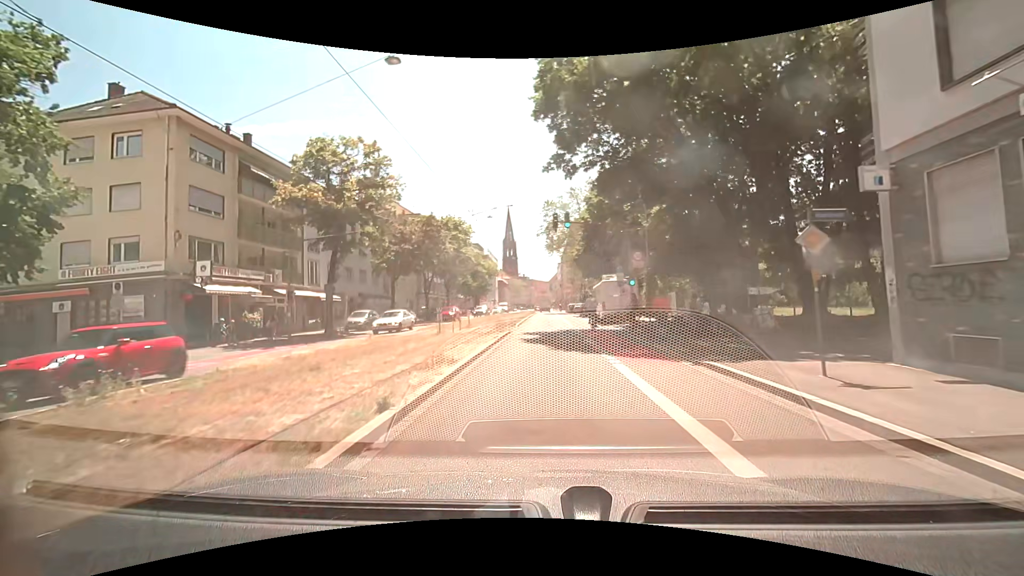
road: primary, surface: asphalt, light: Day
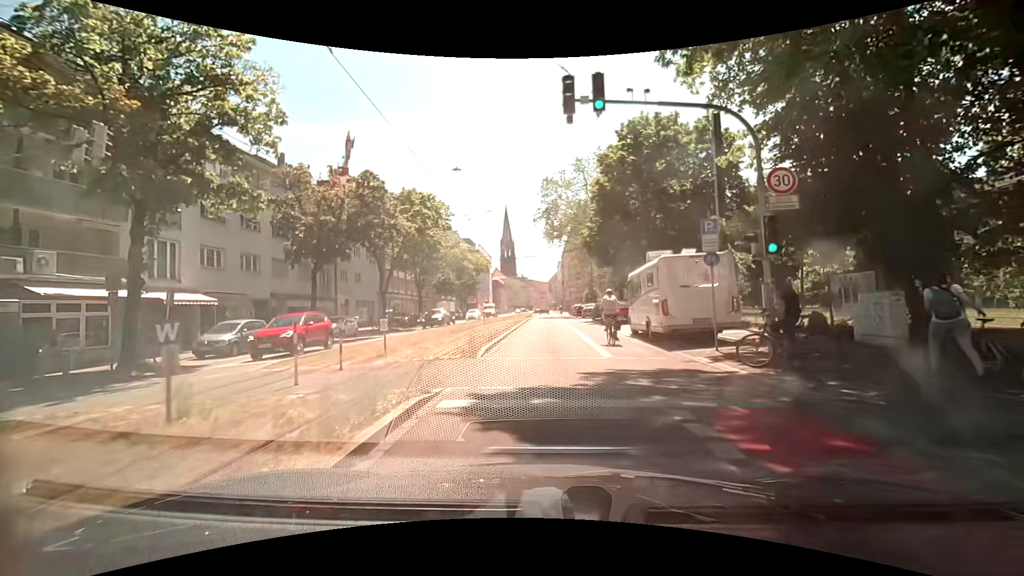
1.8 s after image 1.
(+0.1, +16.3) m; 0°
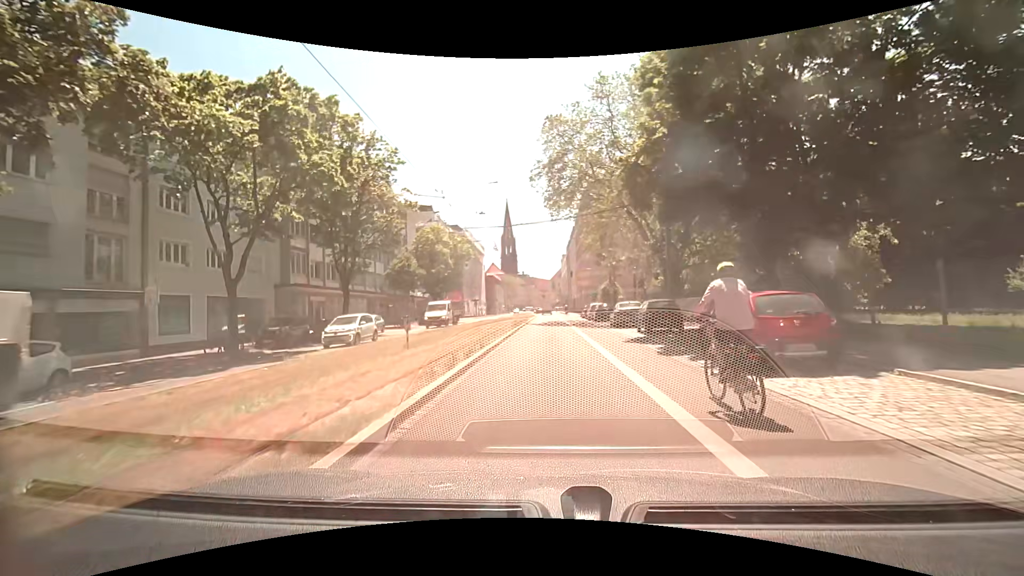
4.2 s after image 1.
(0.0, +22.2) m; 0°
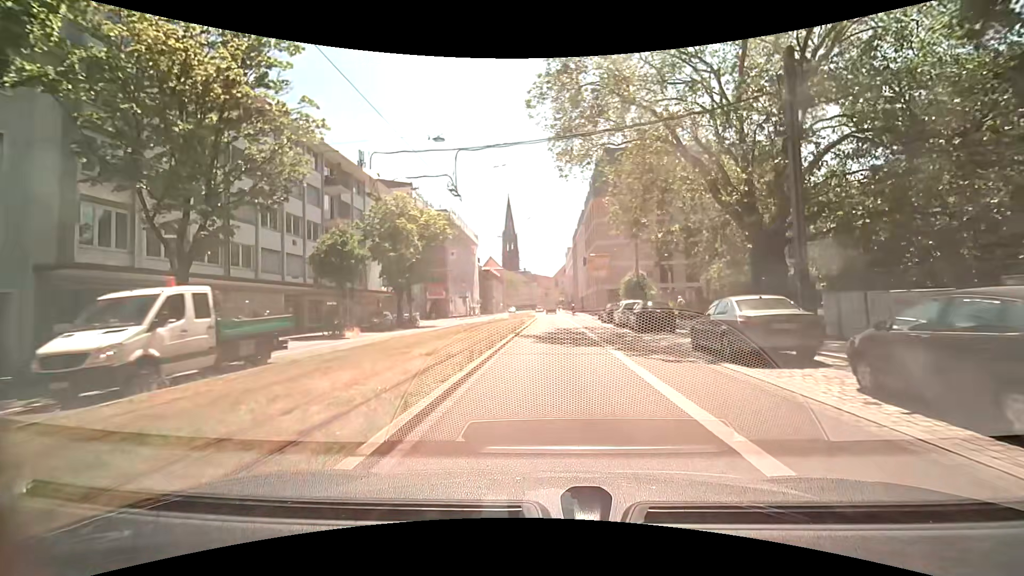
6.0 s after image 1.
(-0.1, +16.8) m; 0°
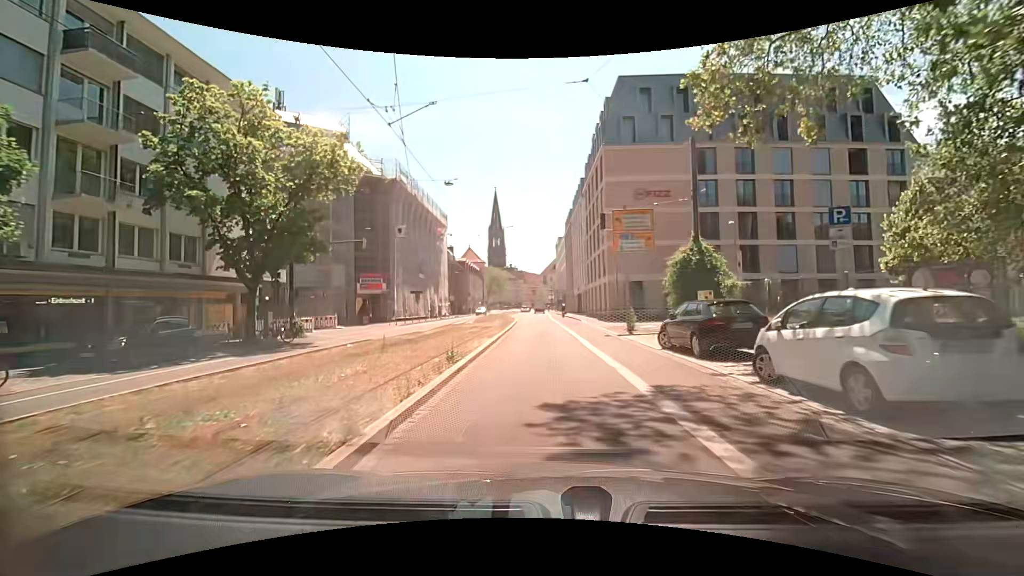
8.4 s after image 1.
(+0.1, +22.3) m; +1°
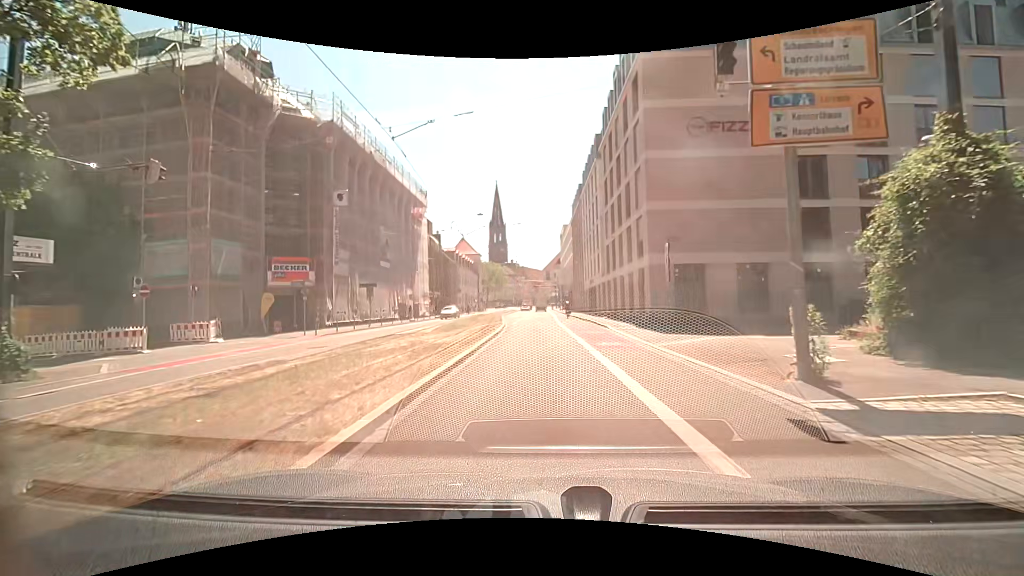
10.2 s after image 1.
(+0.2, +16.4) m; +1°
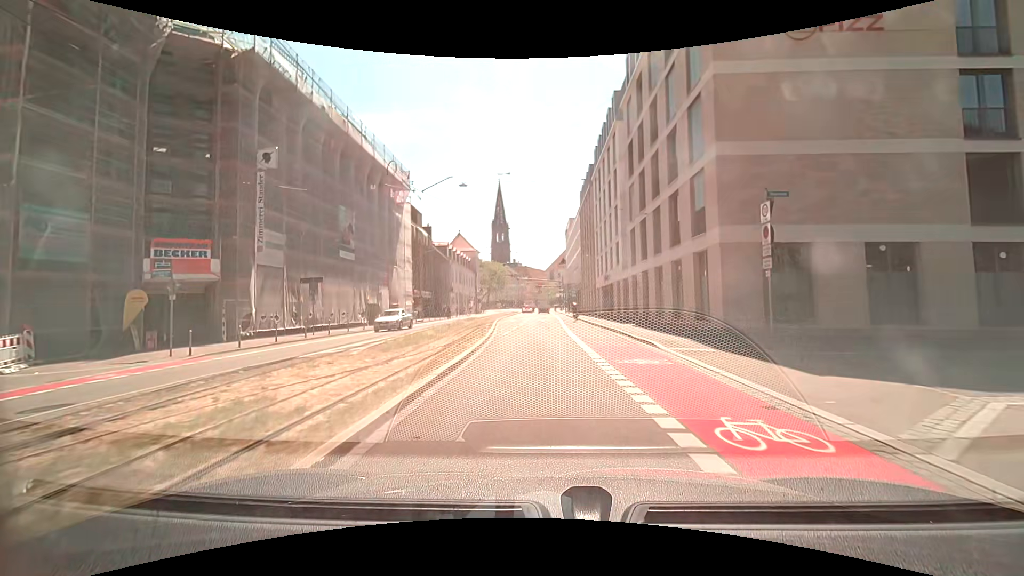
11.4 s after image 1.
(-0.2, +10.7) m; -2°
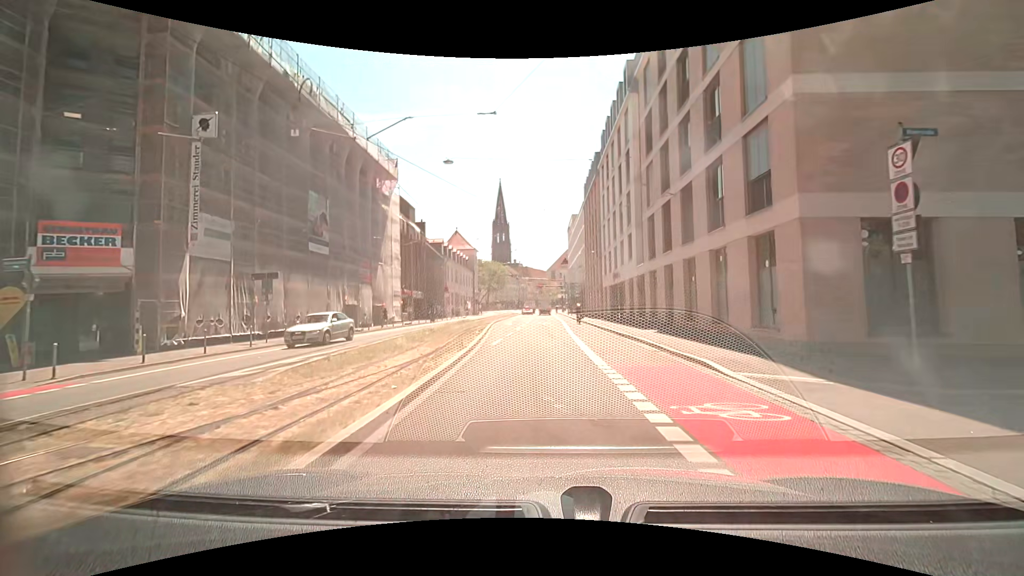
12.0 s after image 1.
(+0.1, +5.3) m; +1°
